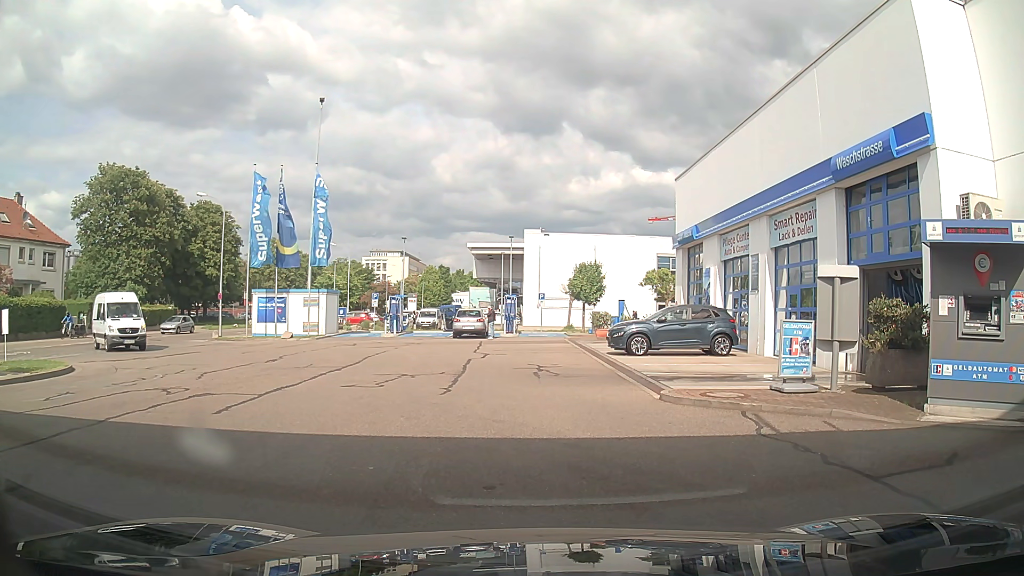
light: Day
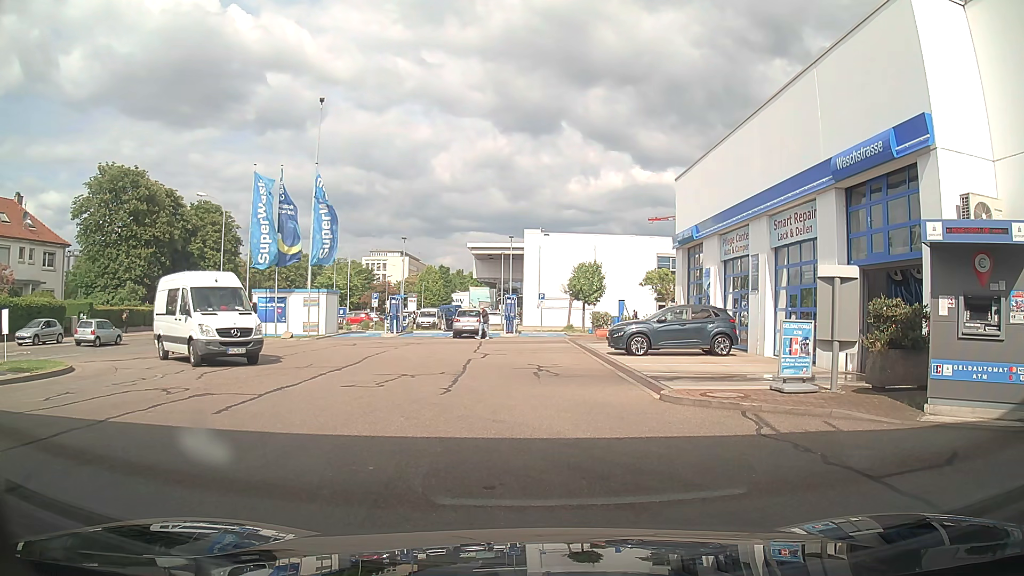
(0.0, 0.0) m; 0°
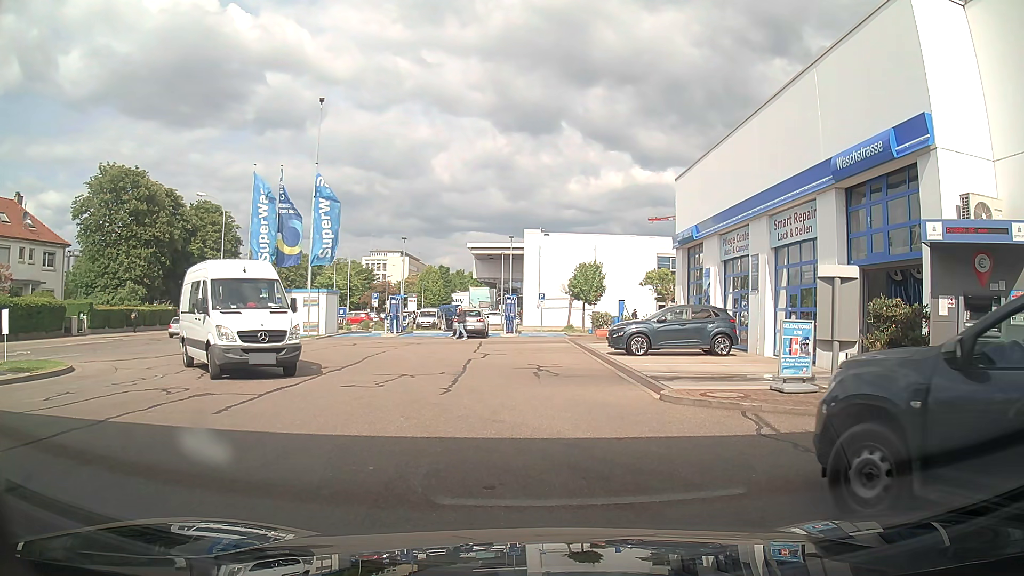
(0.0, 0.0) m; 0°
